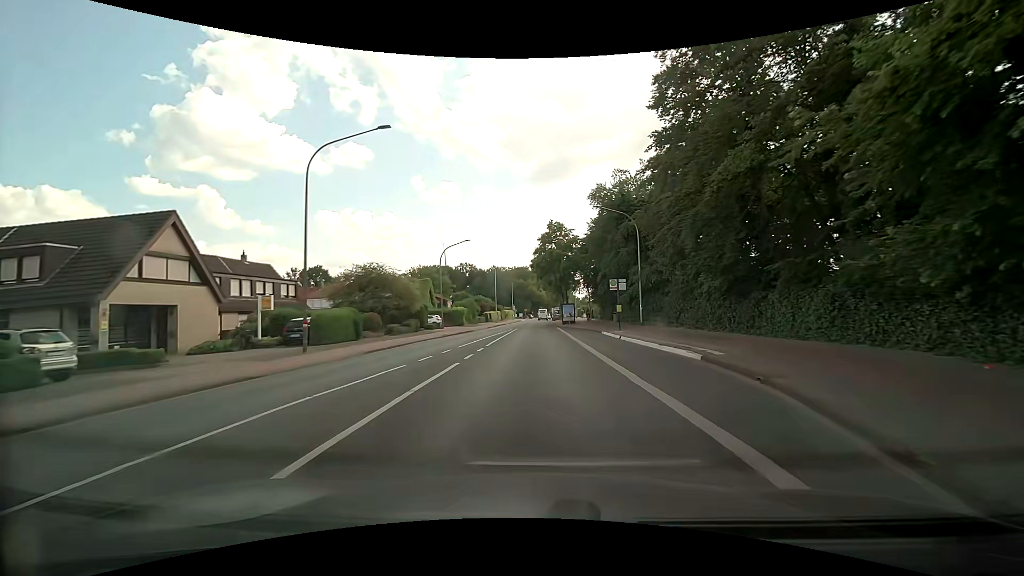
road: secondary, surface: asphalt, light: Day
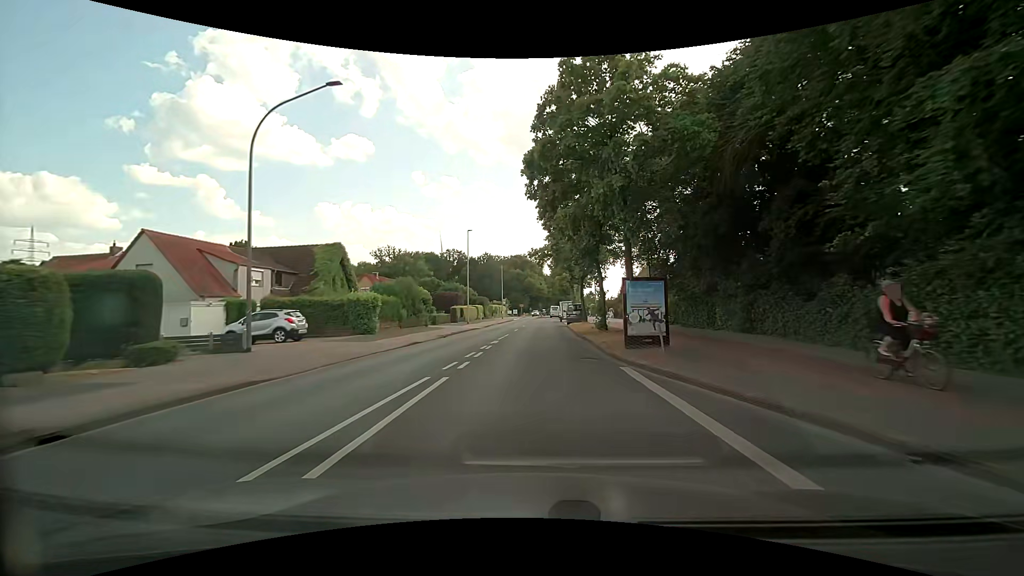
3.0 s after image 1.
(-0.3, +37.7) m; -1°
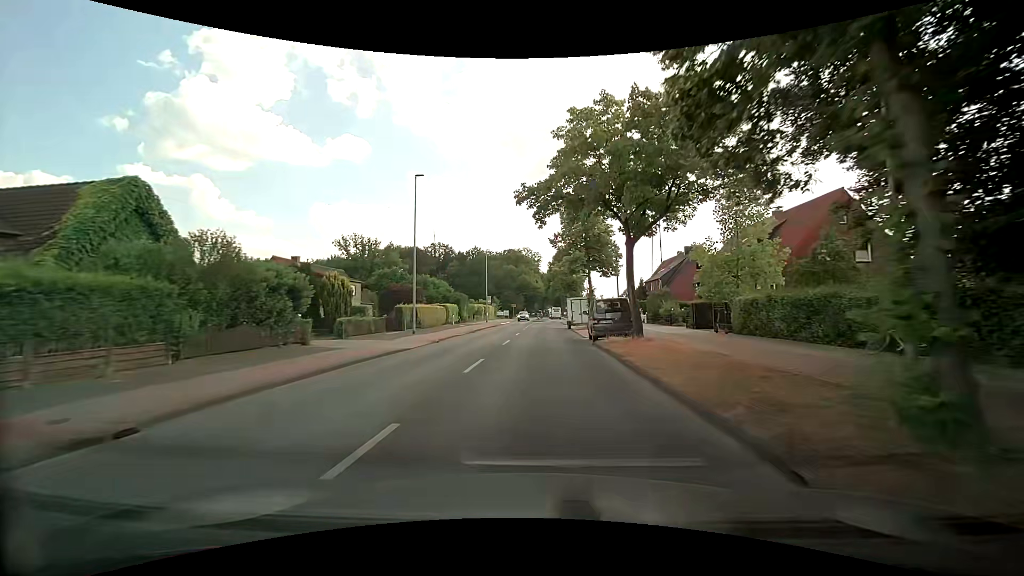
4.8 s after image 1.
(+0.4, +22.8) m; +1°
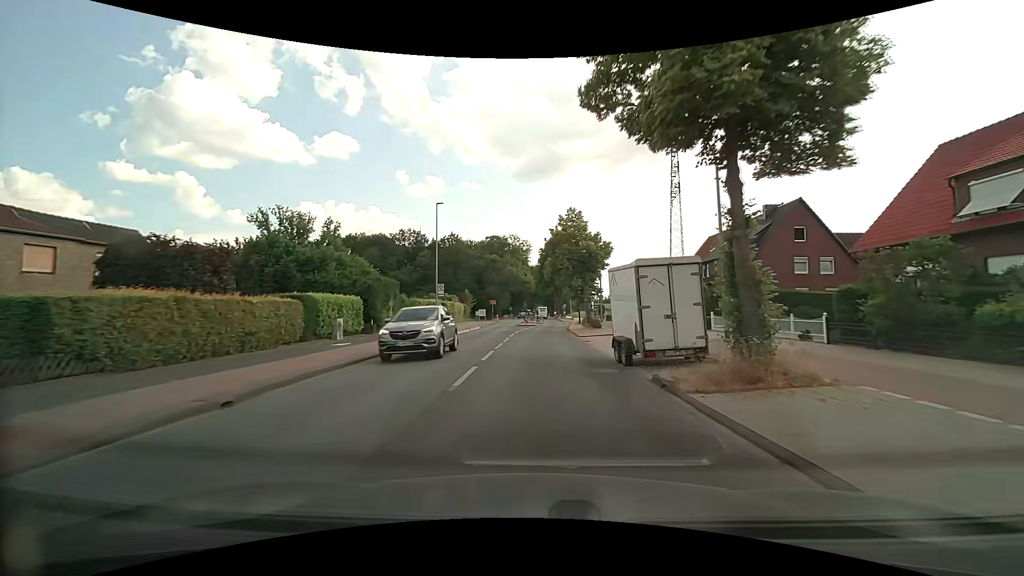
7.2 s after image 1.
(+0.3, +29.7) m; +1°
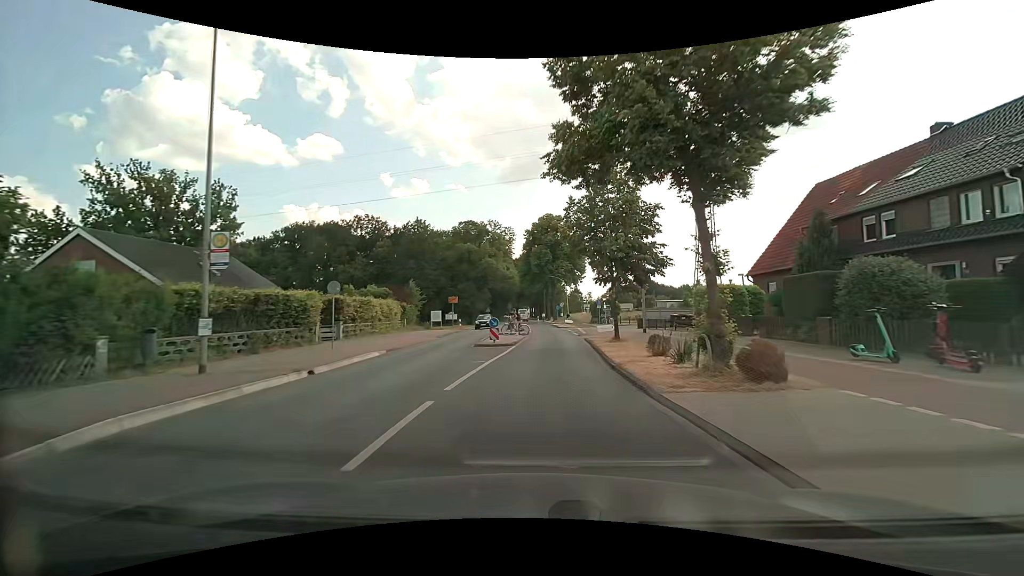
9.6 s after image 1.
(+0.3, +27.3) m; +1°
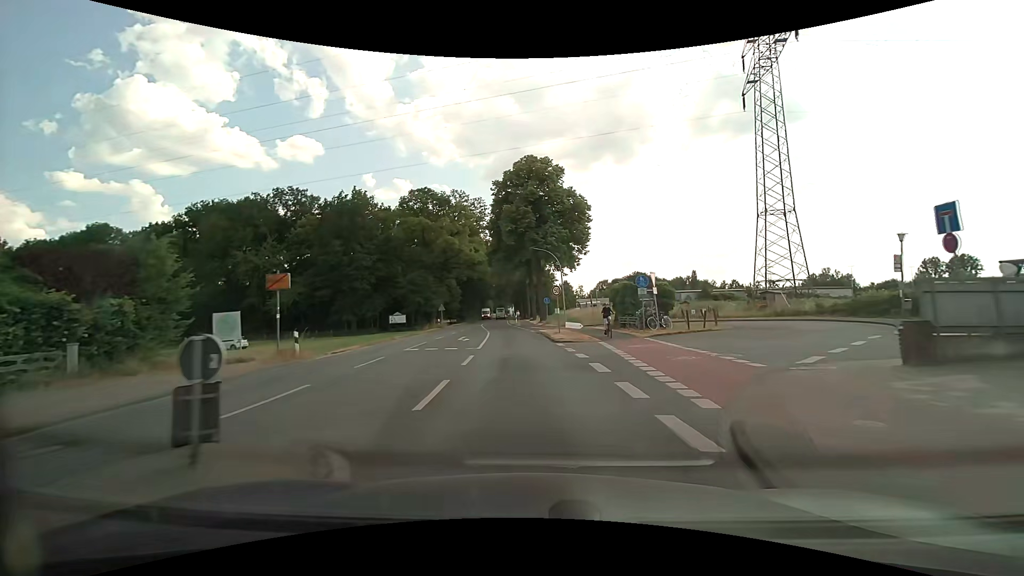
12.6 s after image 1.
(+1.3, +30.9) m; +2°
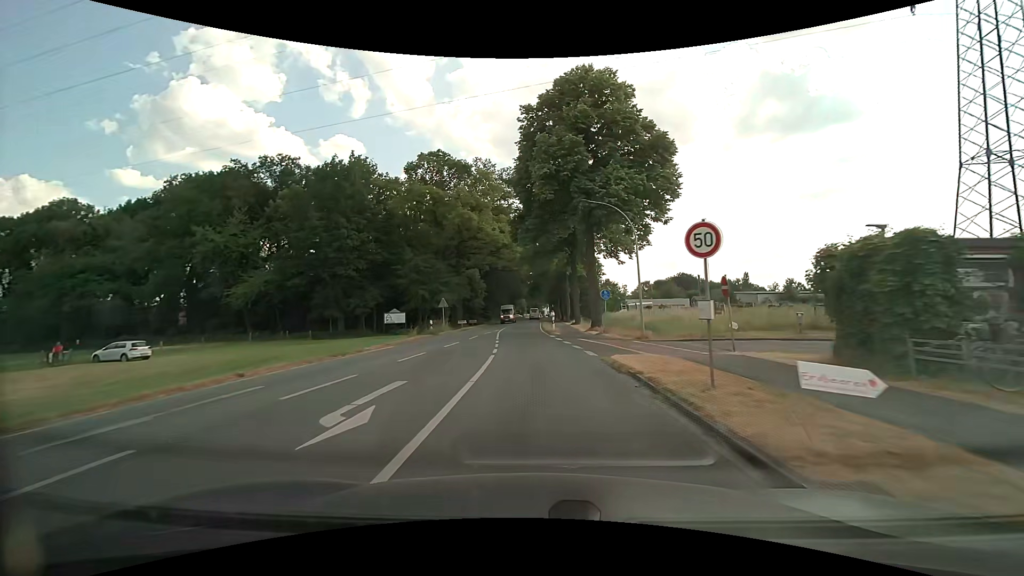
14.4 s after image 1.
(-0.9, +20.1) m; -4°
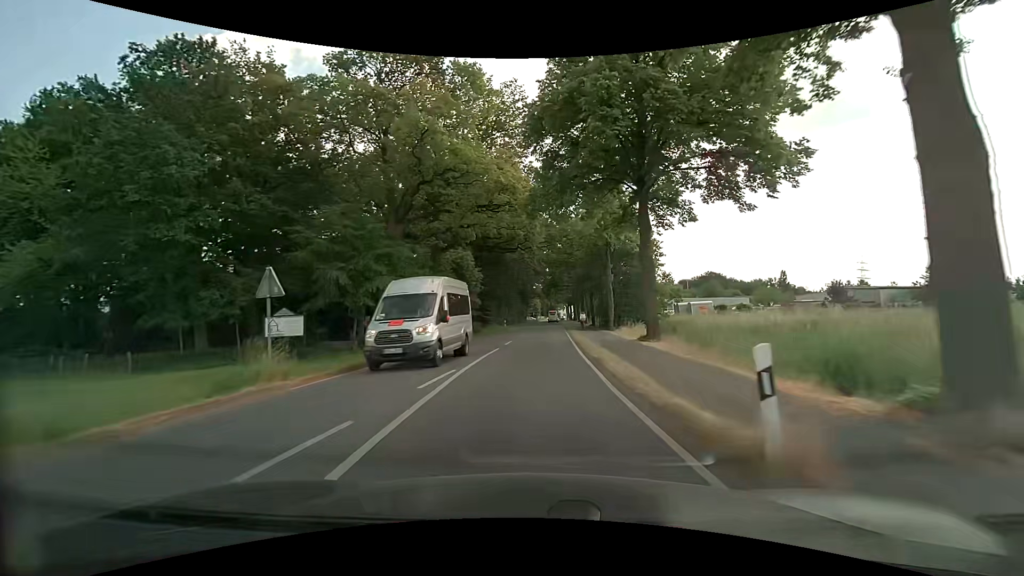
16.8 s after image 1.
(-0.6, +29.2) m; -2°
(0, +10) (0, +20) (0, +30) (+1, +40) (+1, +50) (+2, +60) (+2, +70) (+3, +80) (+3, +90) (+4, +100) m
